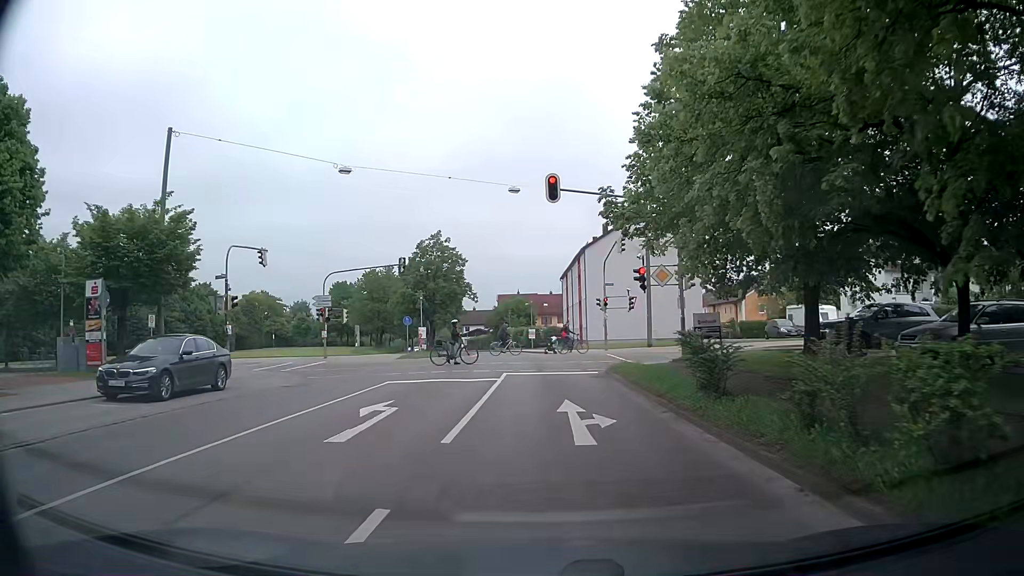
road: tertiary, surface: asphalt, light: Day
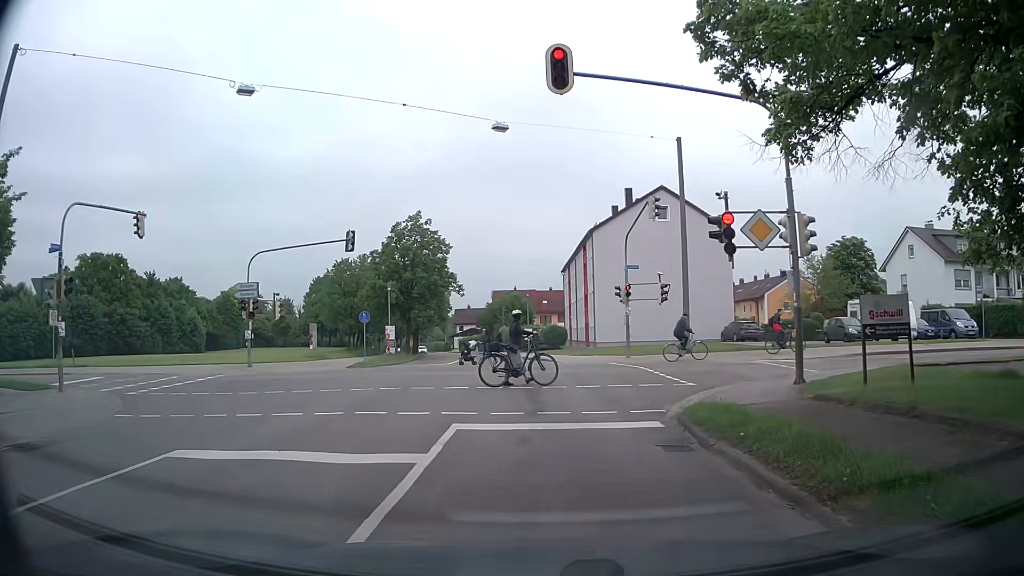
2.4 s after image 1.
(0.0, +10.9) m; 0°
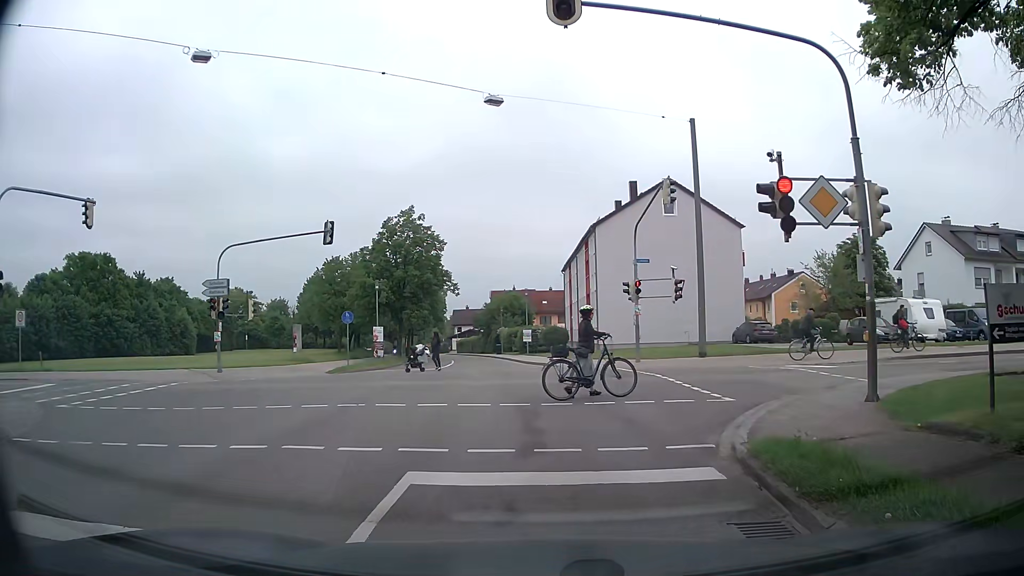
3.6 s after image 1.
(0.0, +3.0) m; +1°
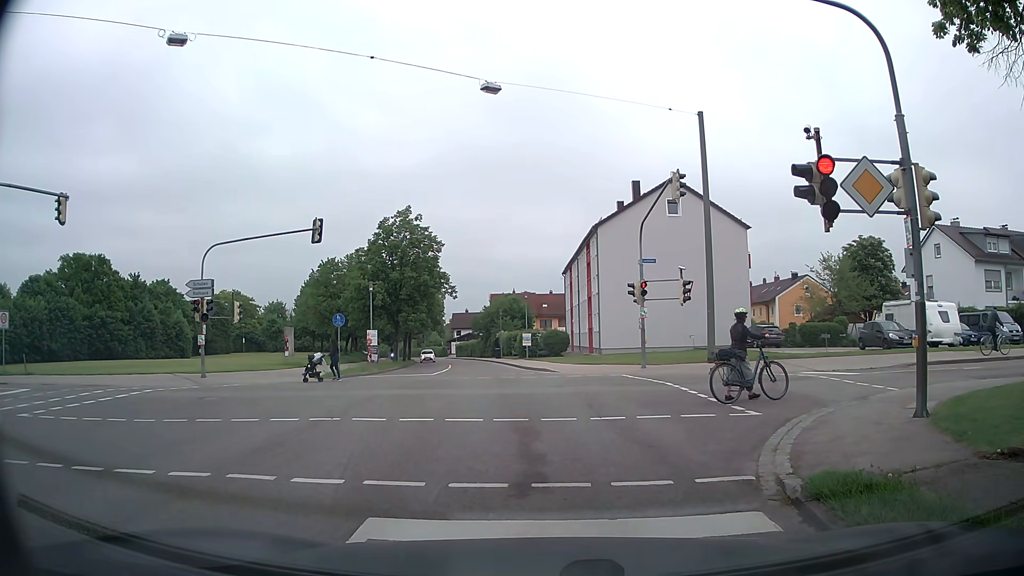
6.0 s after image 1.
(0.0, +1.4) m; +1°
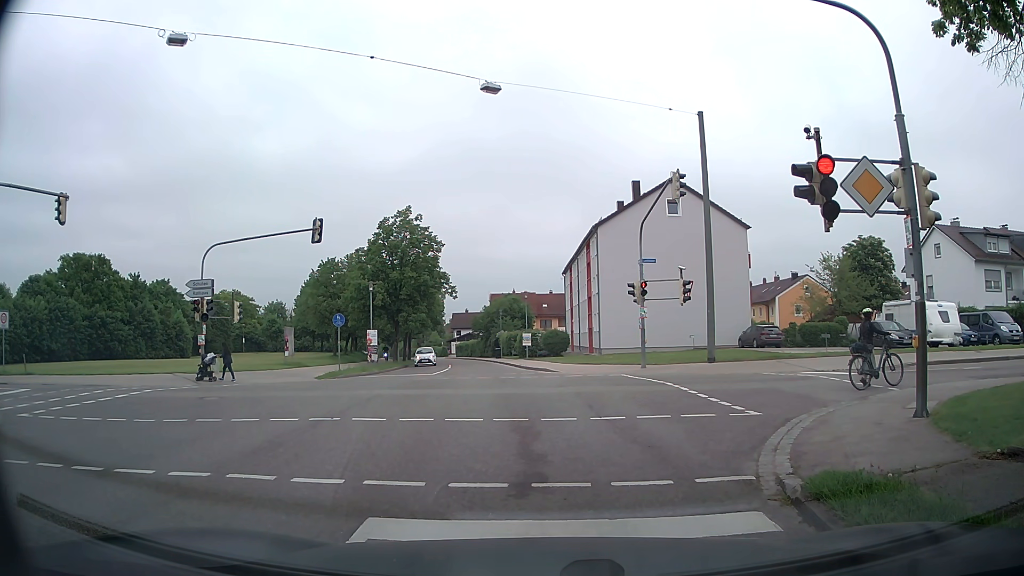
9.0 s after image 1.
(0.0, 0.0) m; 0°
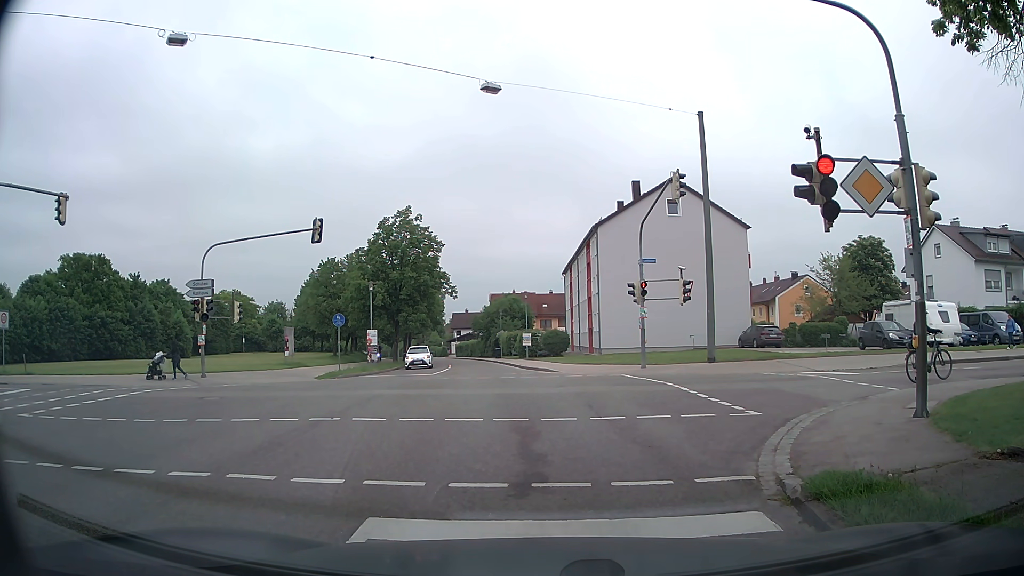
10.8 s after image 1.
(0.0, 0.0) m; 0°
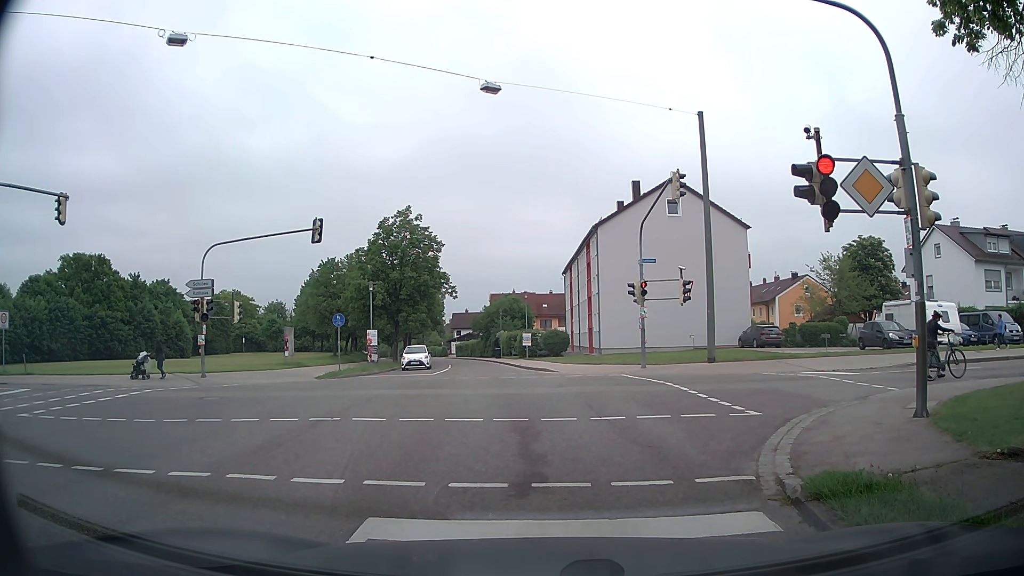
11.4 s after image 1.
(0.0, 0.0) m; 0°
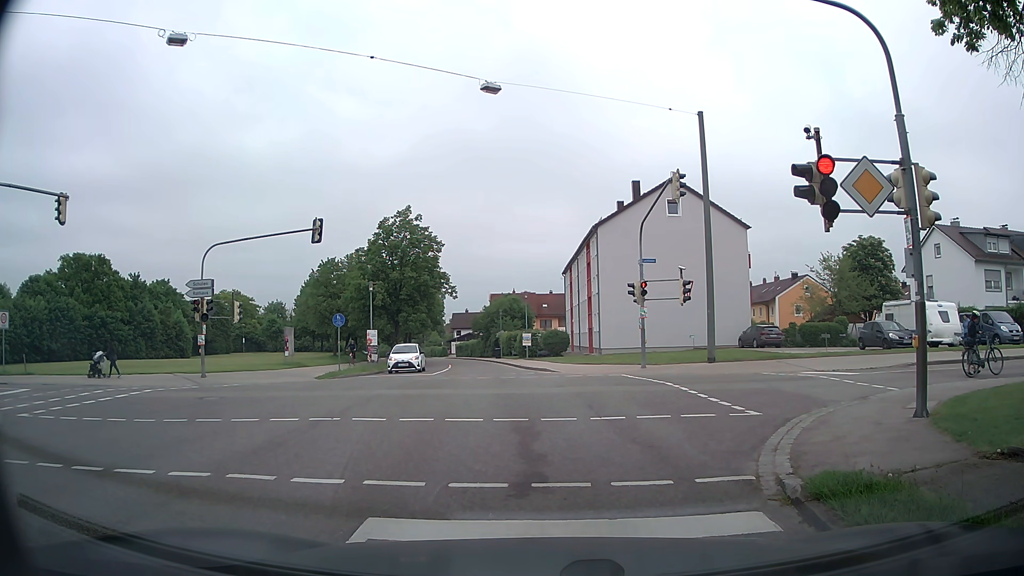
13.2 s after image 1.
(0.0, 0.0) m; 0°
(-1, +10) (-2, +20) (-4, +30) (-5, +40) (-7, +49) (-9, +59) (-11, +69) (-13, +79) (-15, +89) (-18, +98) m
